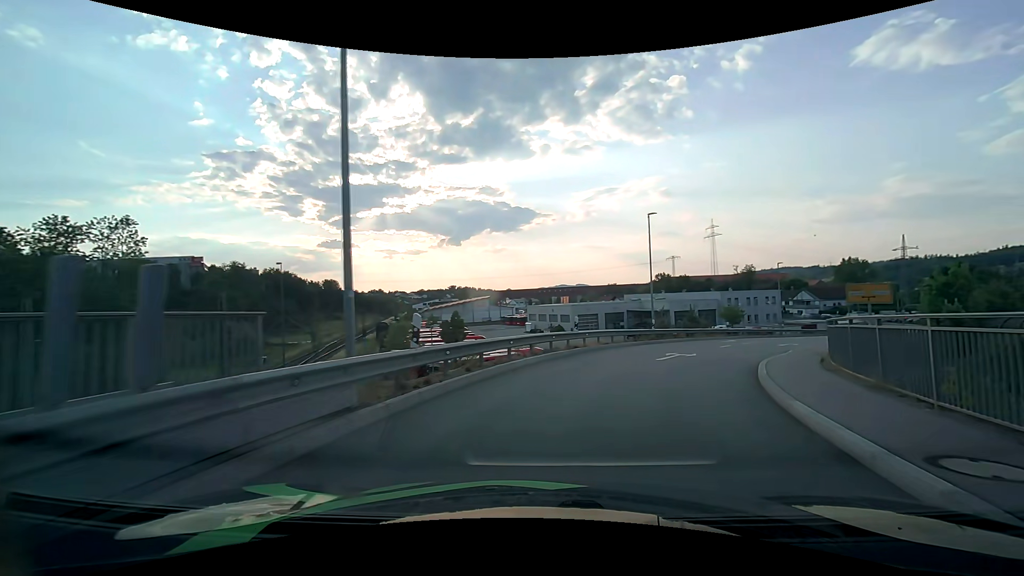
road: primary_link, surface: asphalt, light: Day
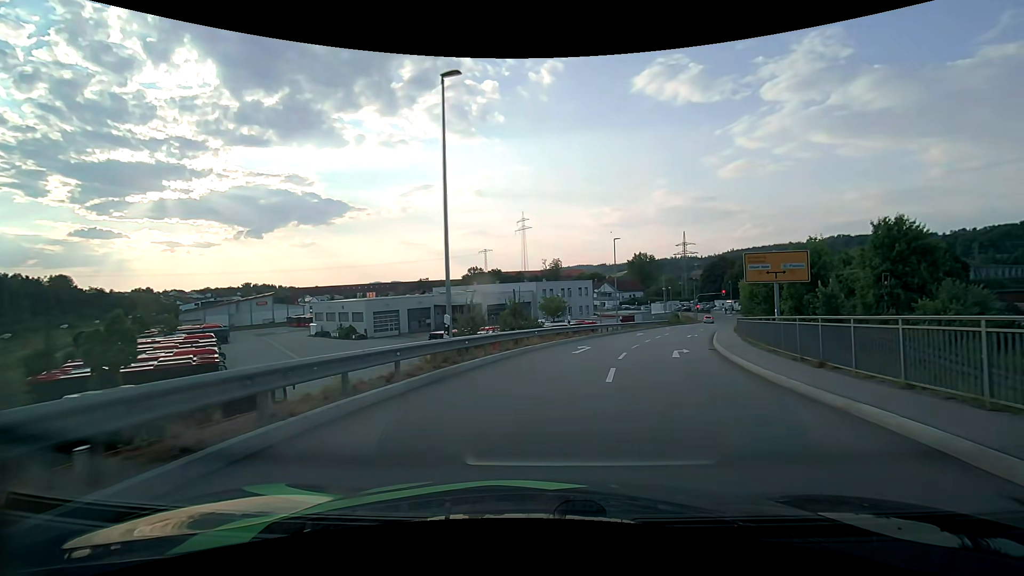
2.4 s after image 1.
(+4.1, +18.8) m; +21°
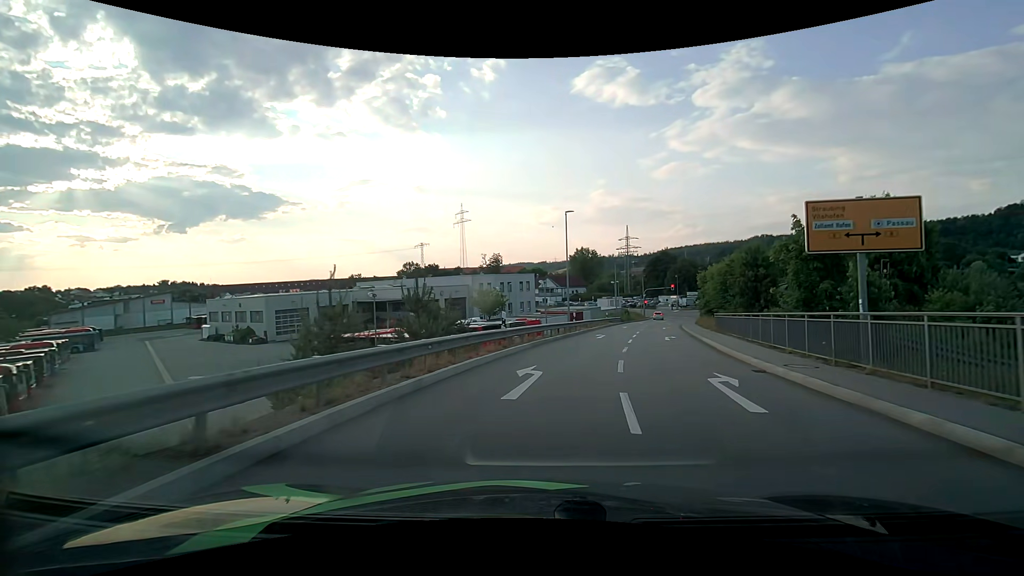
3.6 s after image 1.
(+0.6, +11.0) m; +7°
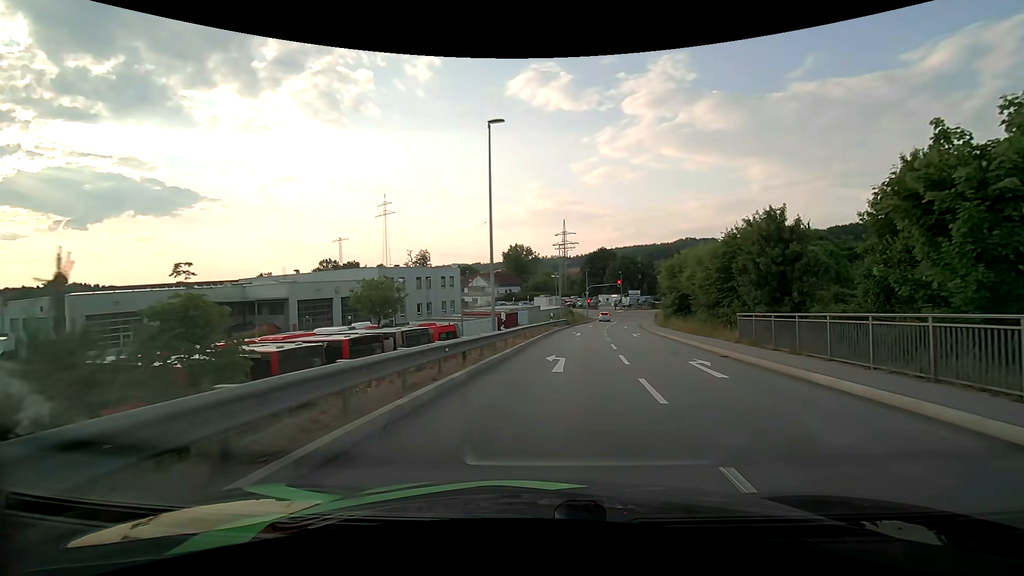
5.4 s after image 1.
(+1.0, +16.0) m; +8°
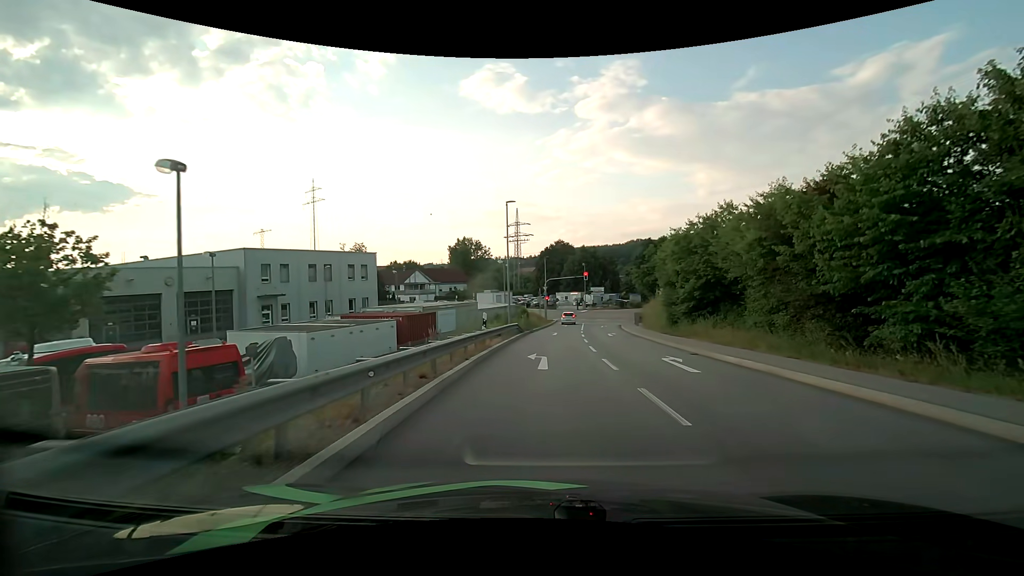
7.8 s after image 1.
(+1.0, +19.4) m; +5°
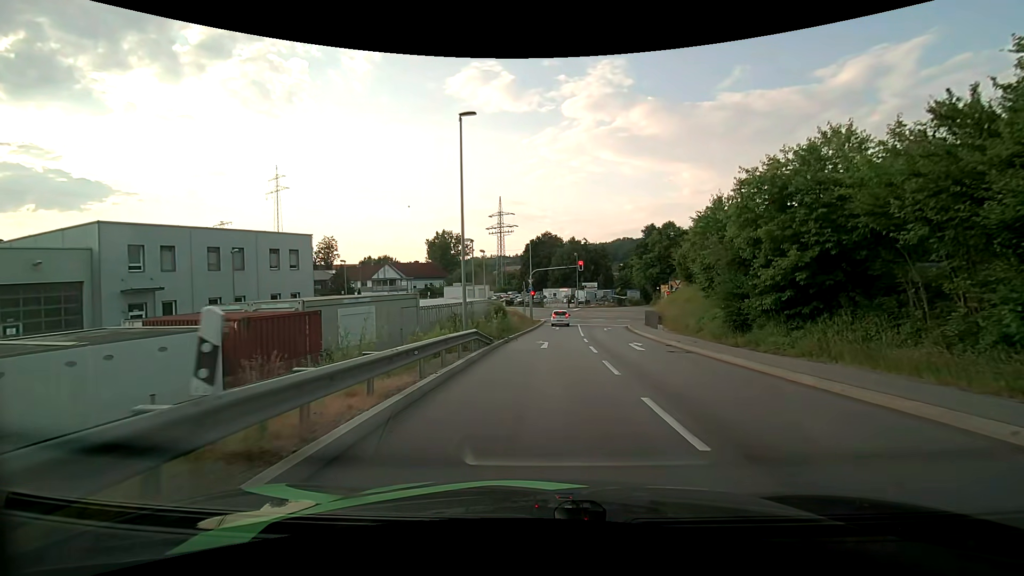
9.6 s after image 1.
(+0.3, +13.1) m; +2°
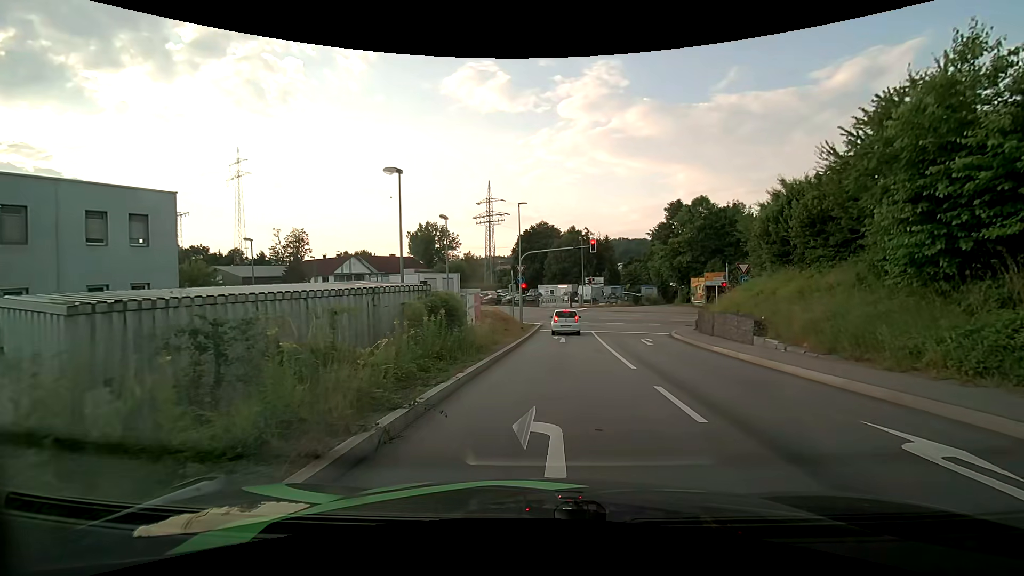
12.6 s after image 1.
(+0.1, +16.4) m; 0°
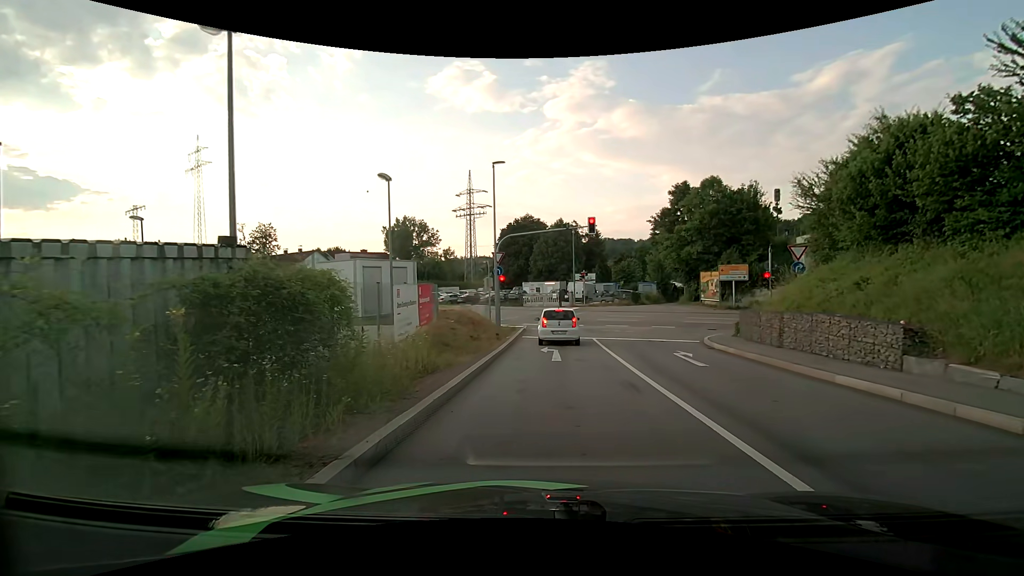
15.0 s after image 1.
(+0.1, +8.5) m; +2°
(0, +10) (+1, +20) (+1, +30) (+1, +40) (-5, +48) (-14, +52) (-23, +56) (-33, +59) (-42, +63) (-51, +67) m
